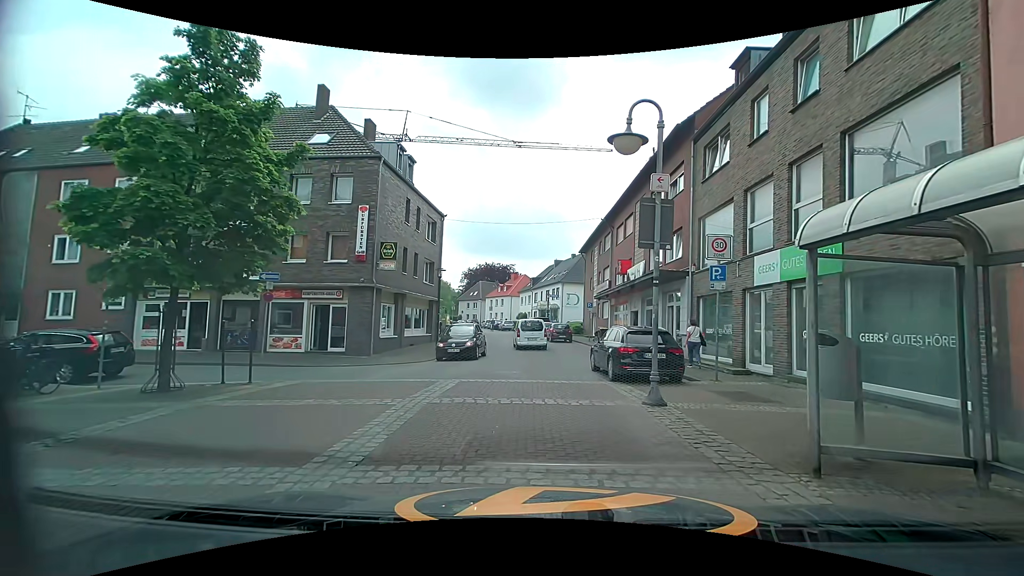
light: Day
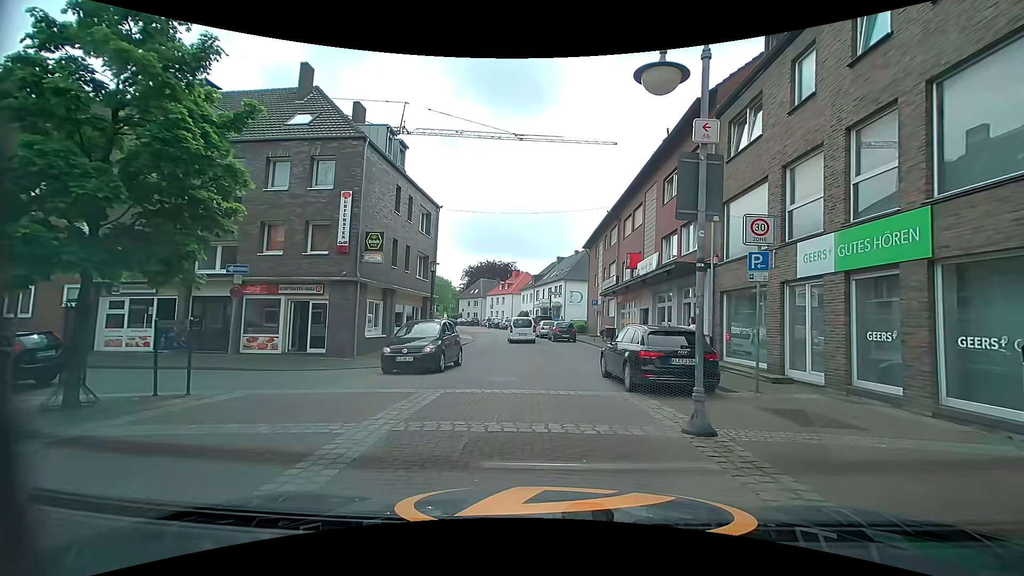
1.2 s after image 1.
(0.0, +2.3) m; -1°
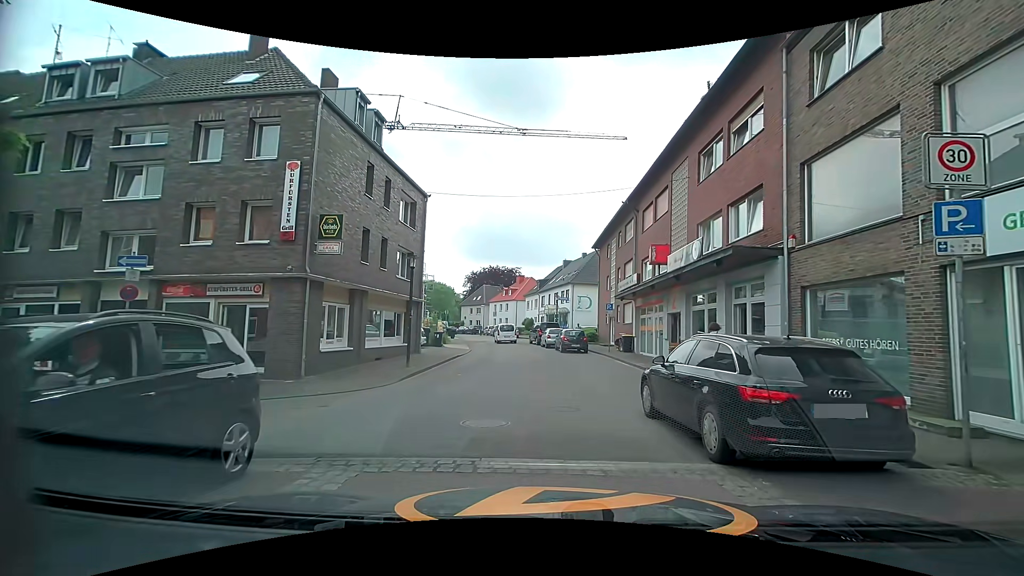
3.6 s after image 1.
(0.0, +4.9) m; 0°
